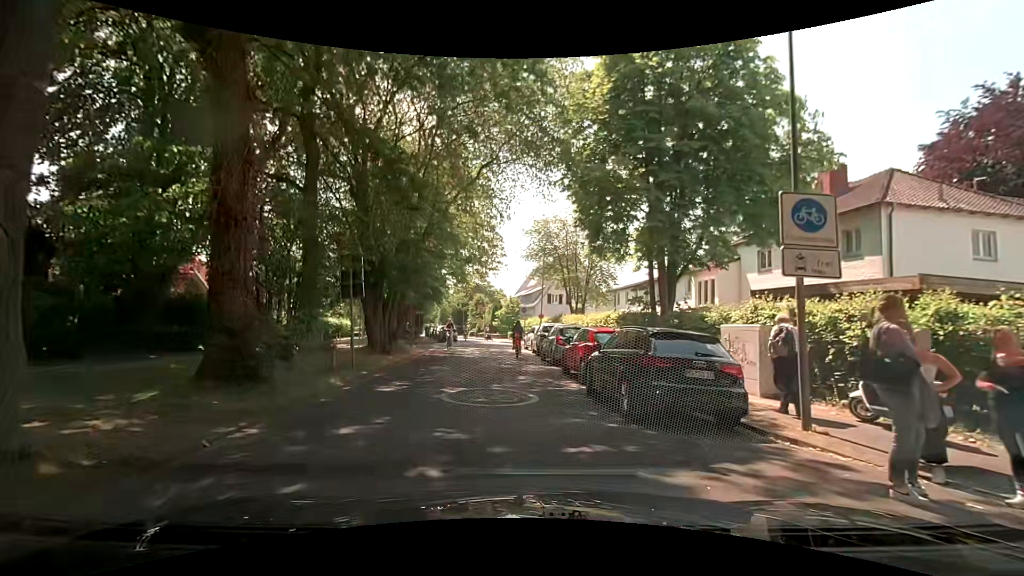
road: residential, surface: asphalt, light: Day
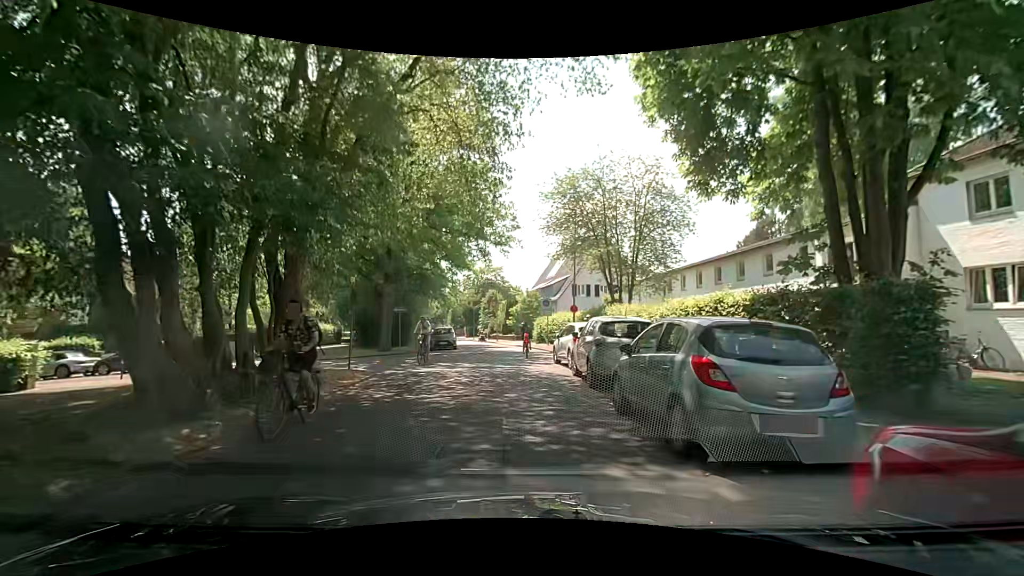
(+0.1, +12.7) m; -1°
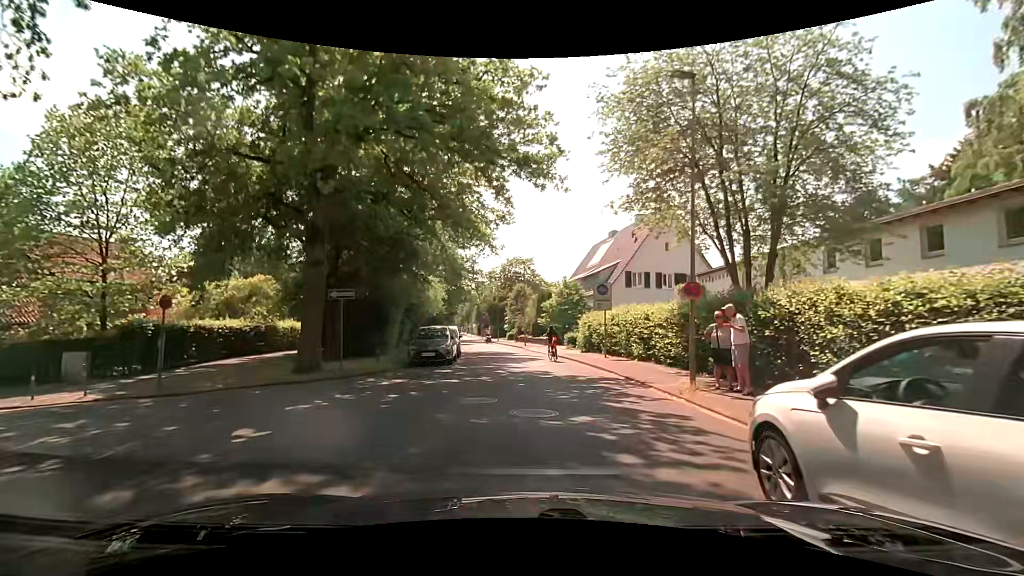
(-0.2, +14.1) m; -4°
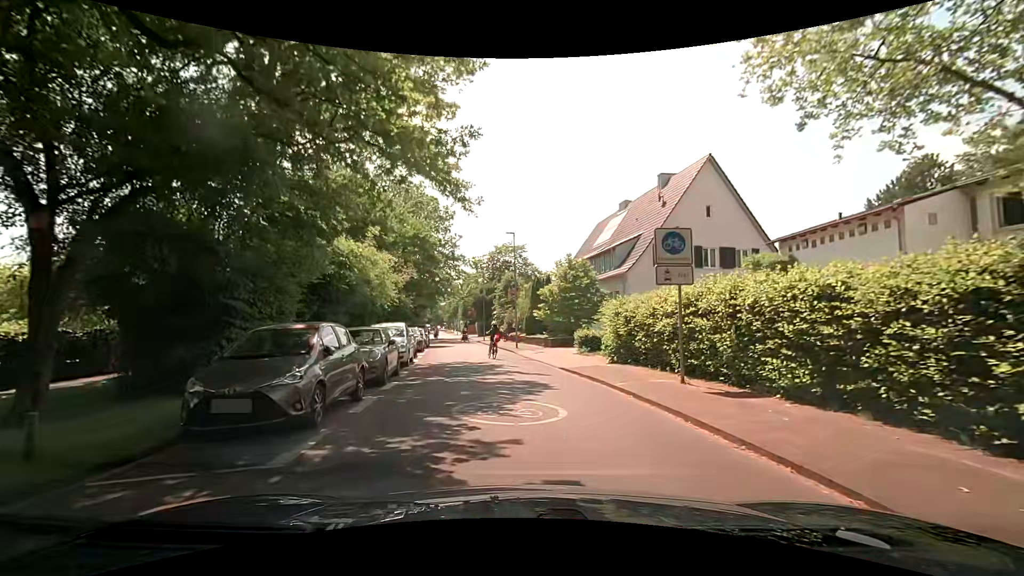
(+0.3, +12.2) m; +2°
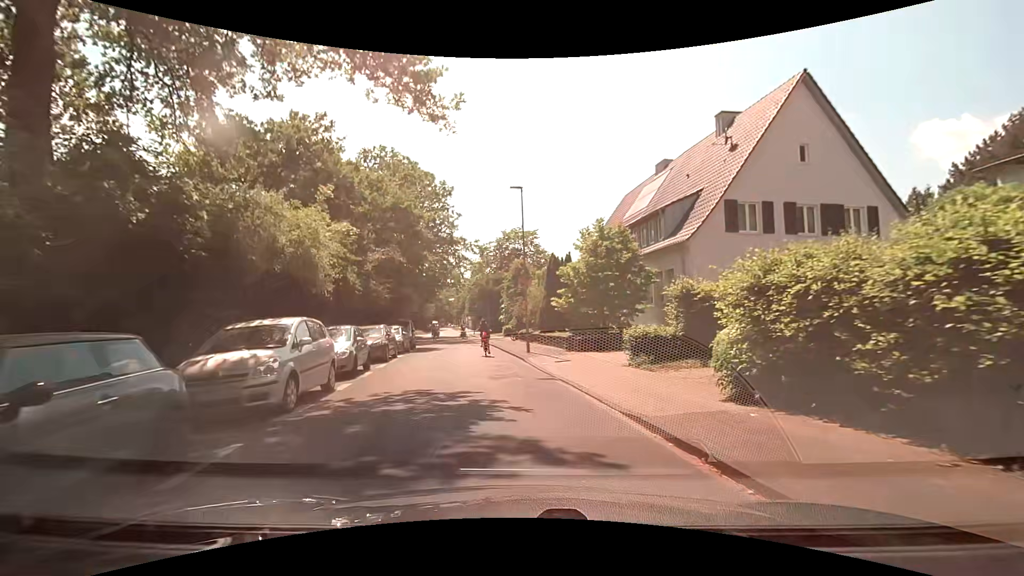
(0.0, +9.9) m; +1°
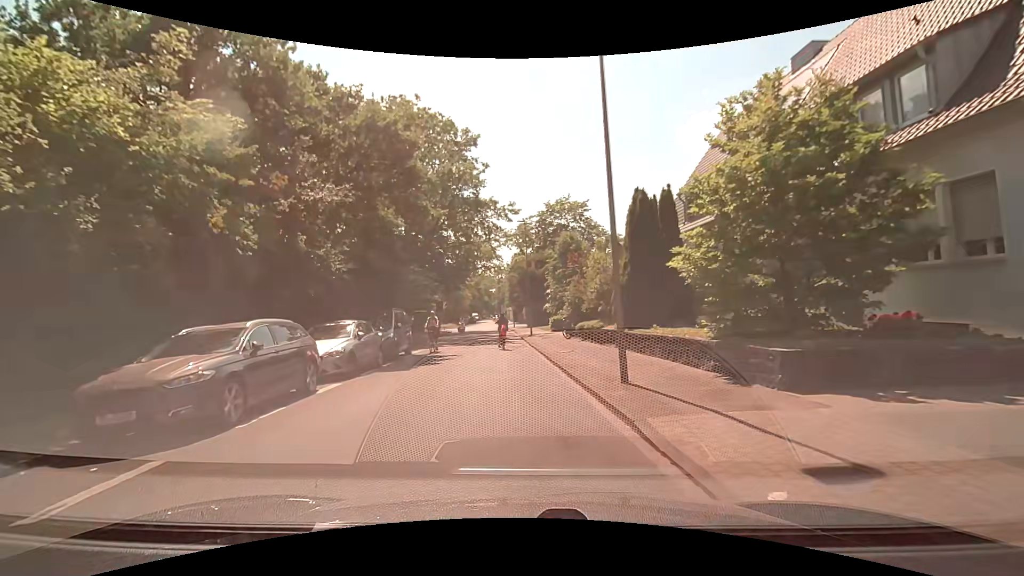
(-0.8, +13.4) m; -6°
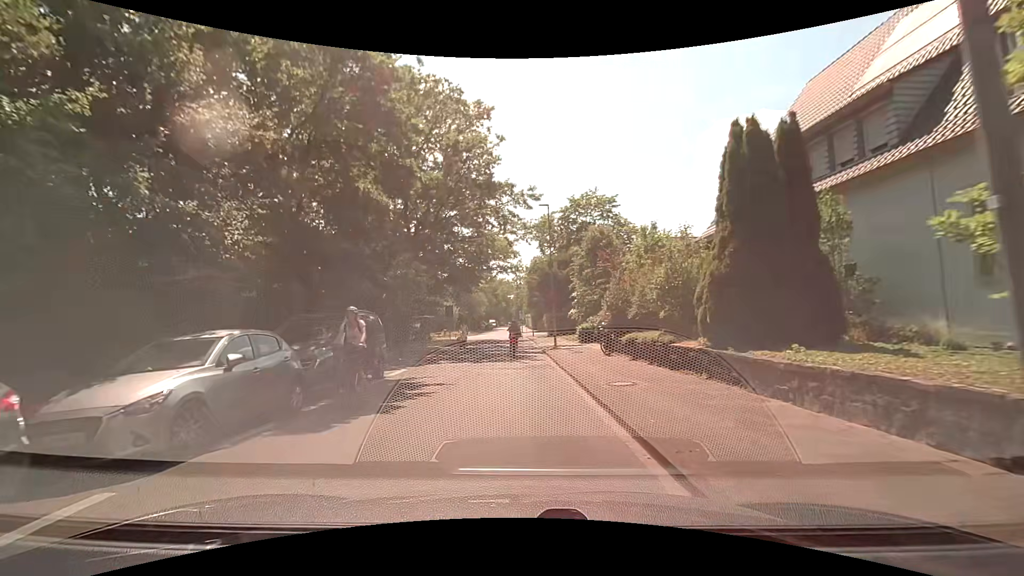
(-0.2, +6.9) m; -2°
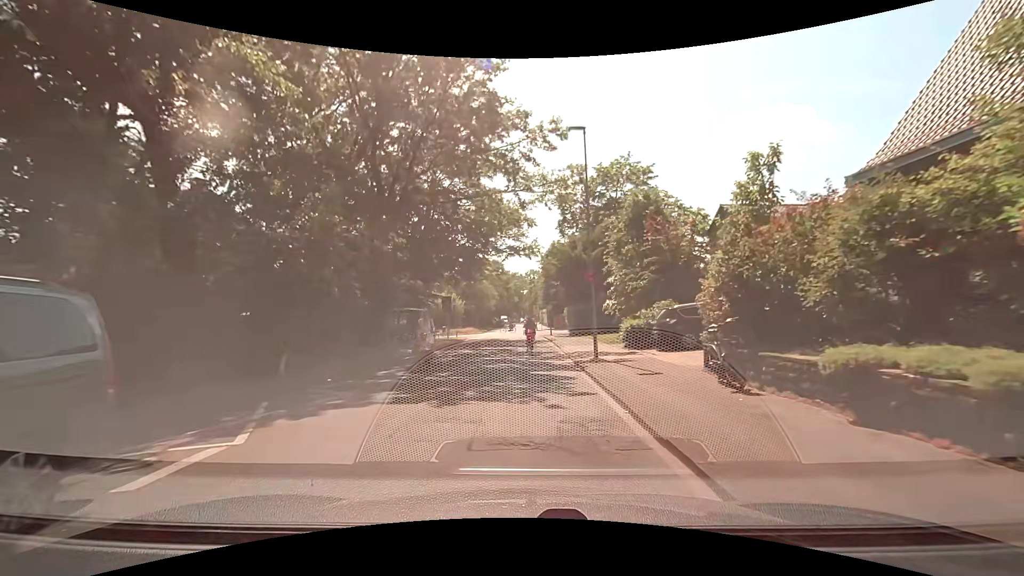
(-0.2, +10.5) m; -2°
(0, +10) (0, +20) (0, +30) (0, +40) (0, +50) (0, +60) (0, +70) (0, +80) (0, +90) (0, +100) m
